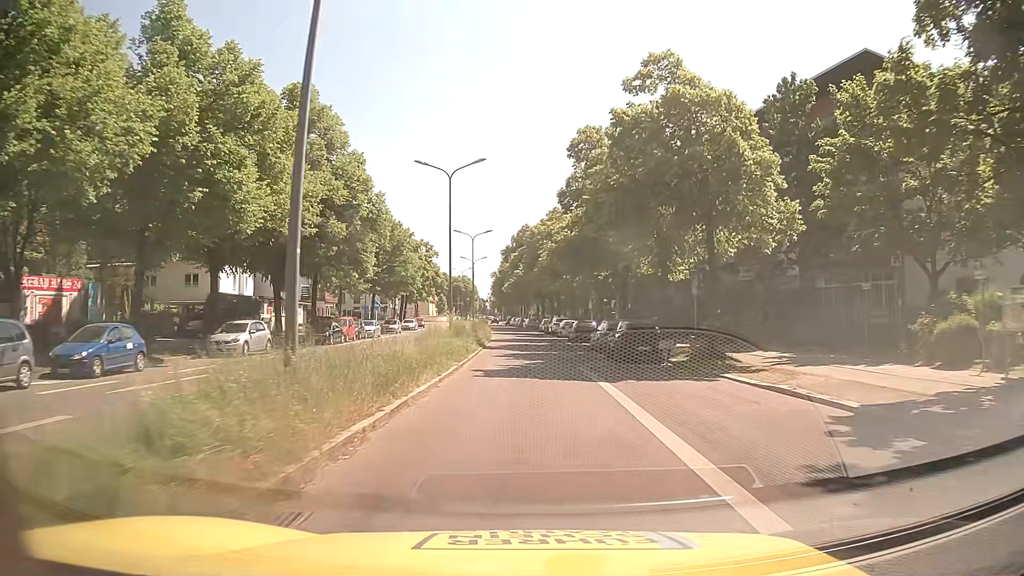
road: secondary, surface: asphalt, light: Day
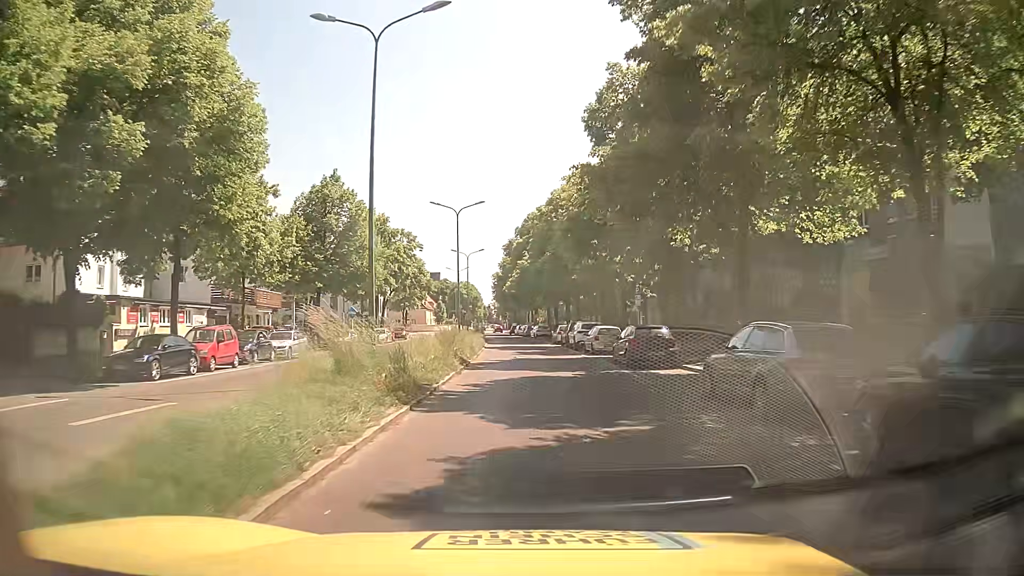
(-0.1, +20.9) m; -1°
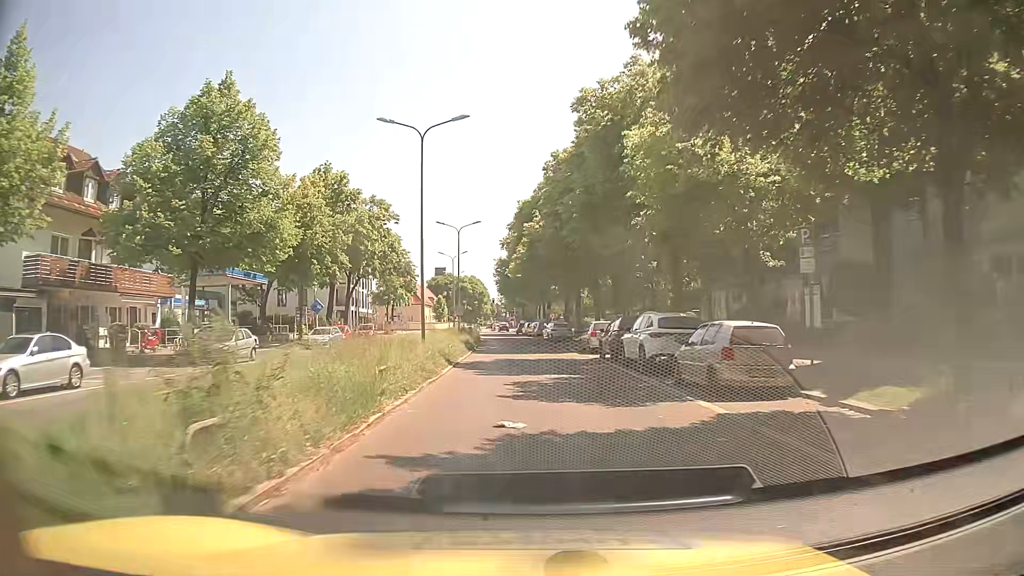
(0.0, +20.6) m; -1°
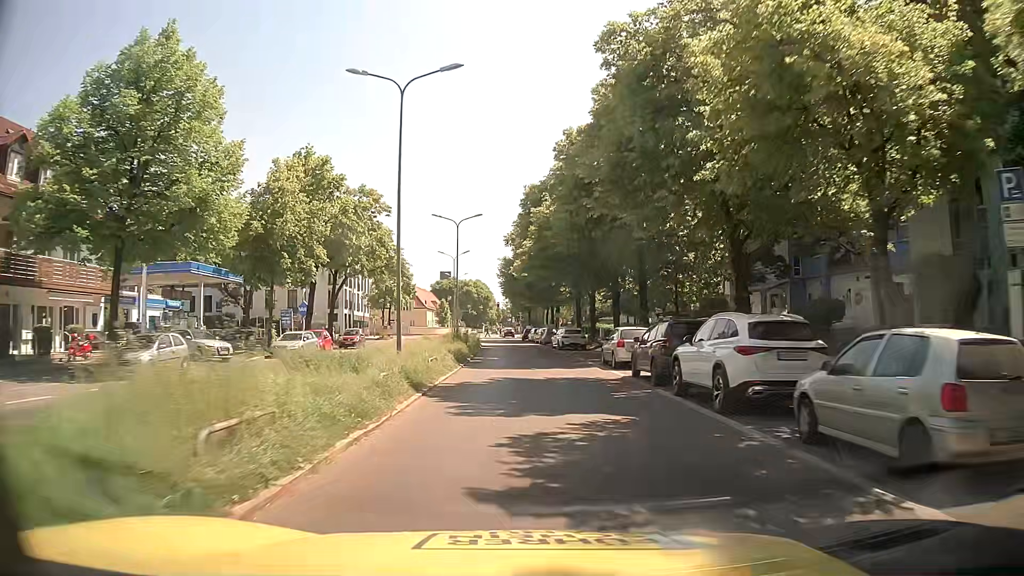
(0.0, +6.9) m; -1°
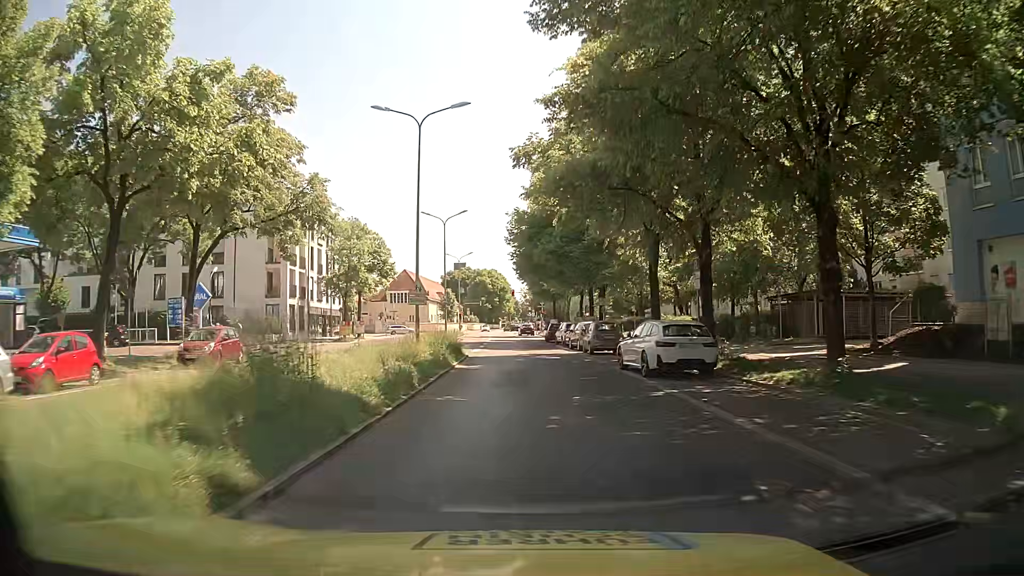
(-0.1, +27.1) m; -1°
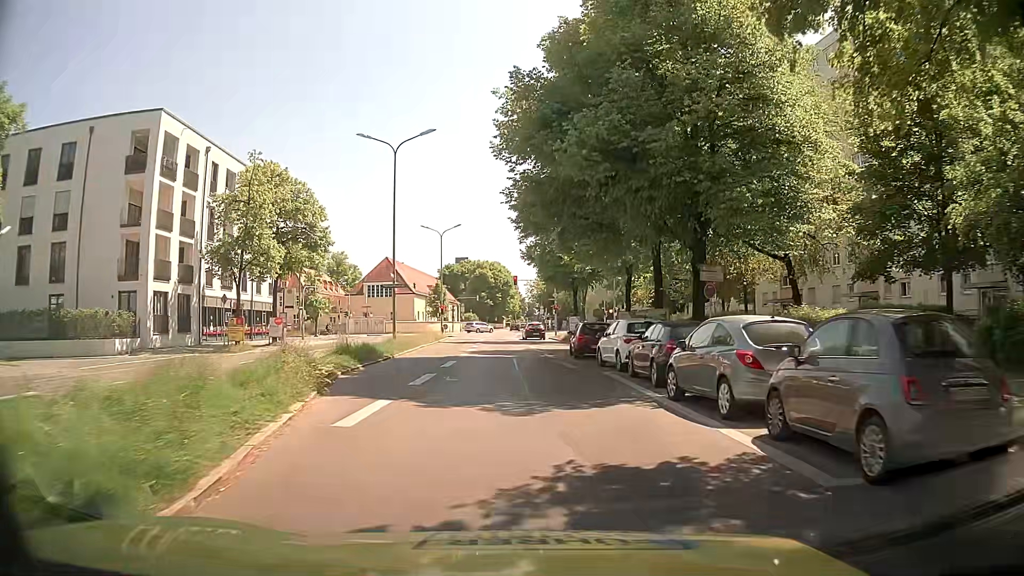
(-0.2, +24.5) m; +1°
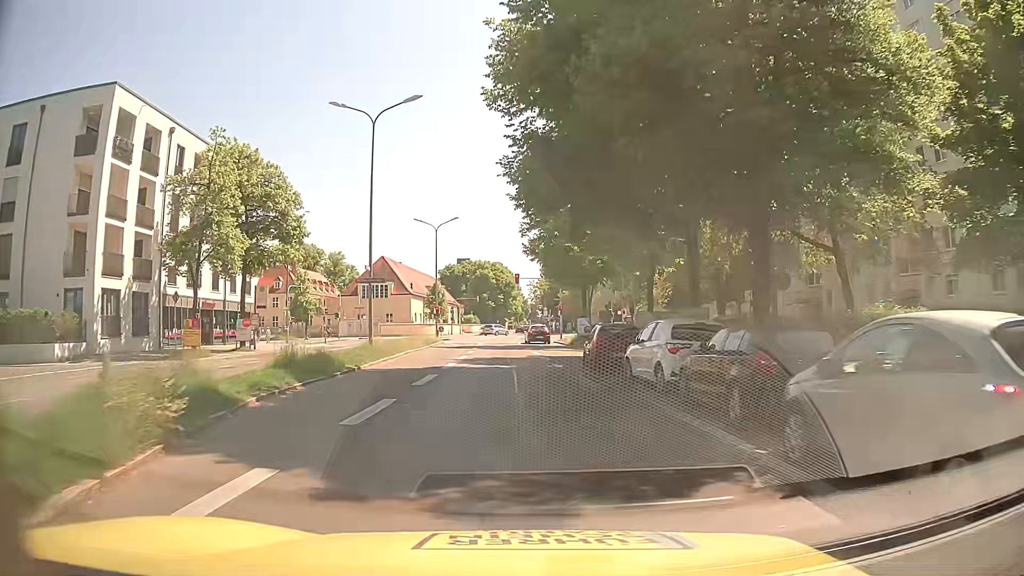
(-0.2, +5.6) m; -2°
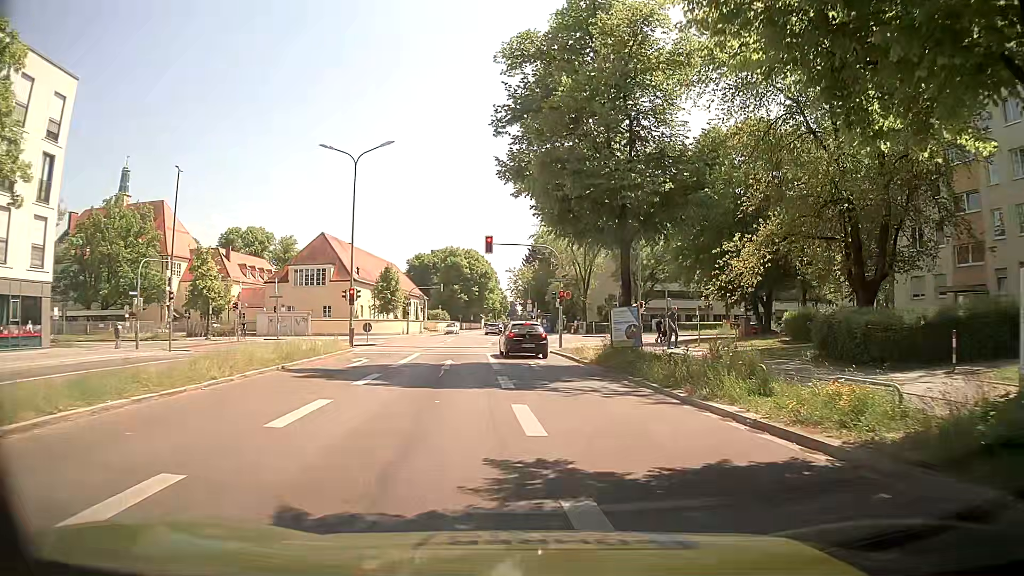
(0.0, +24.4) m; +2°
